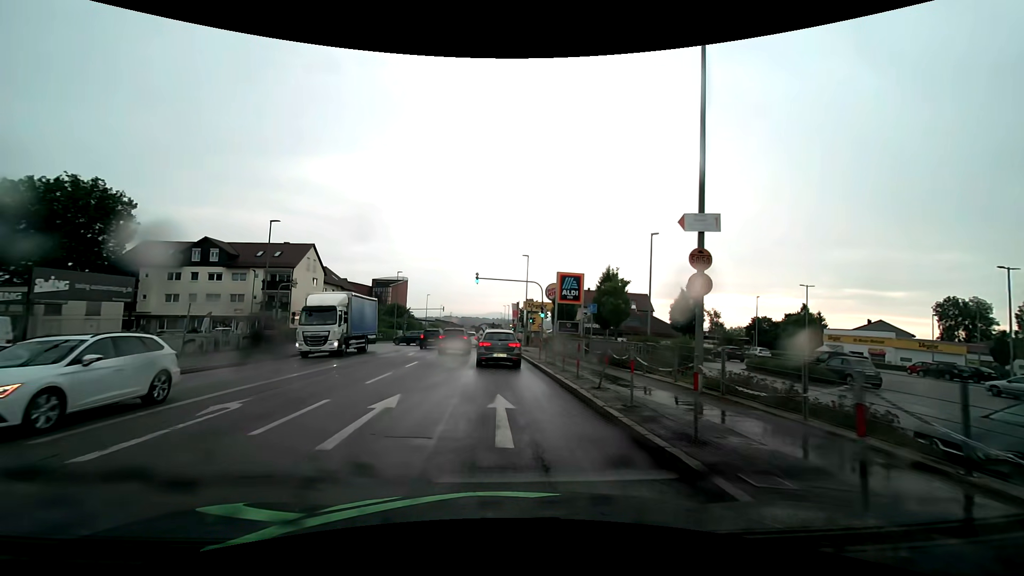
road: tertiary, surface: asphalt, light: Day
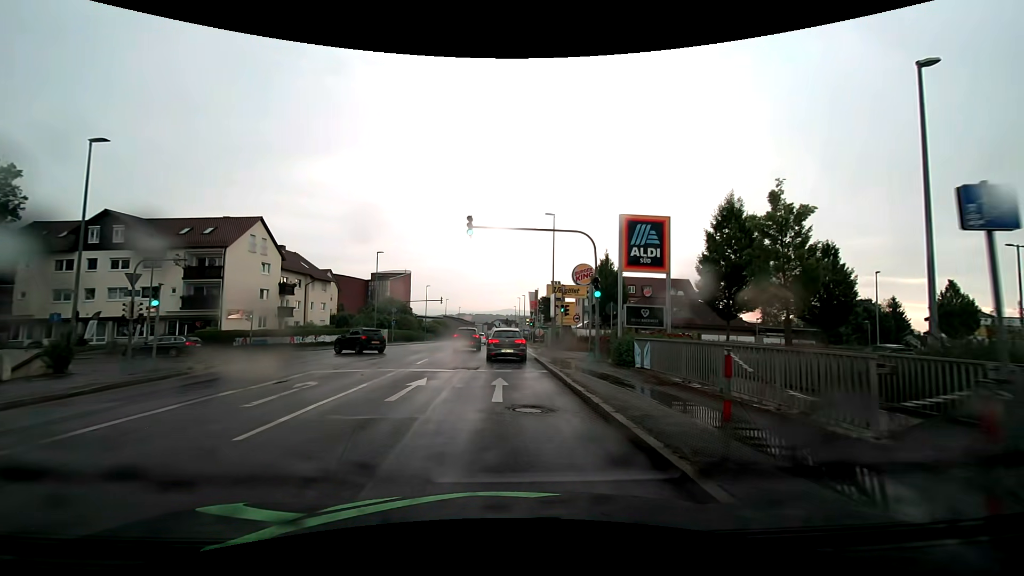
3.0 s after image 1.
(-0.4, +18.8) m; -2°
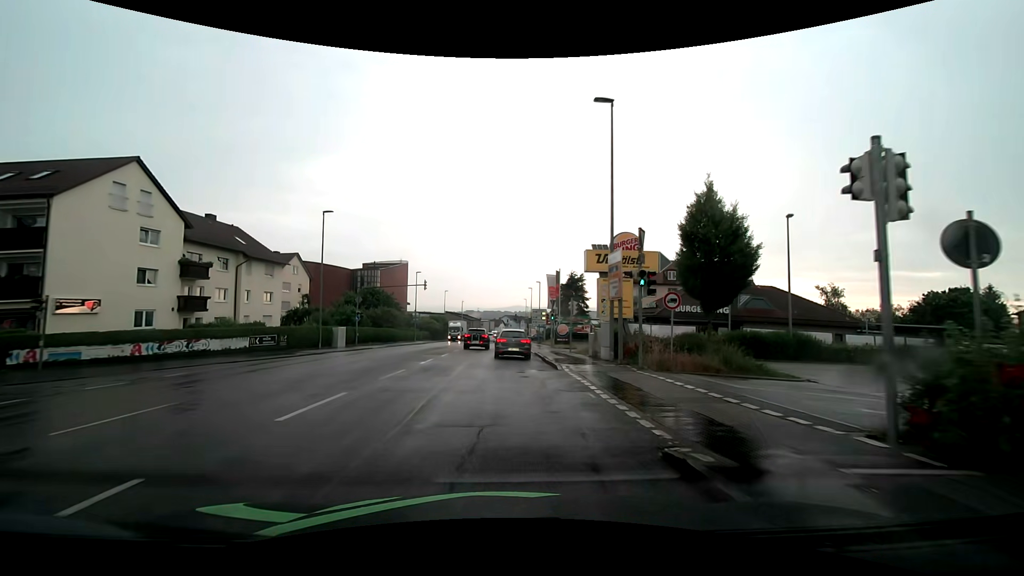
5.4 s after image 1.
(-0.3, +19.0) m; 0°
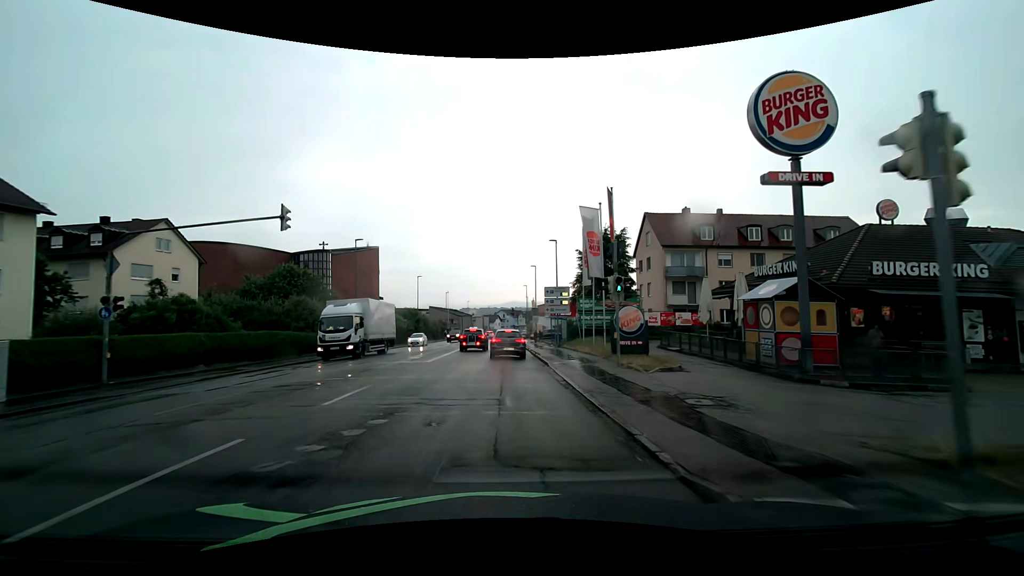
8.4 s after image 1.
(-0.2, +27.9) m; -1°
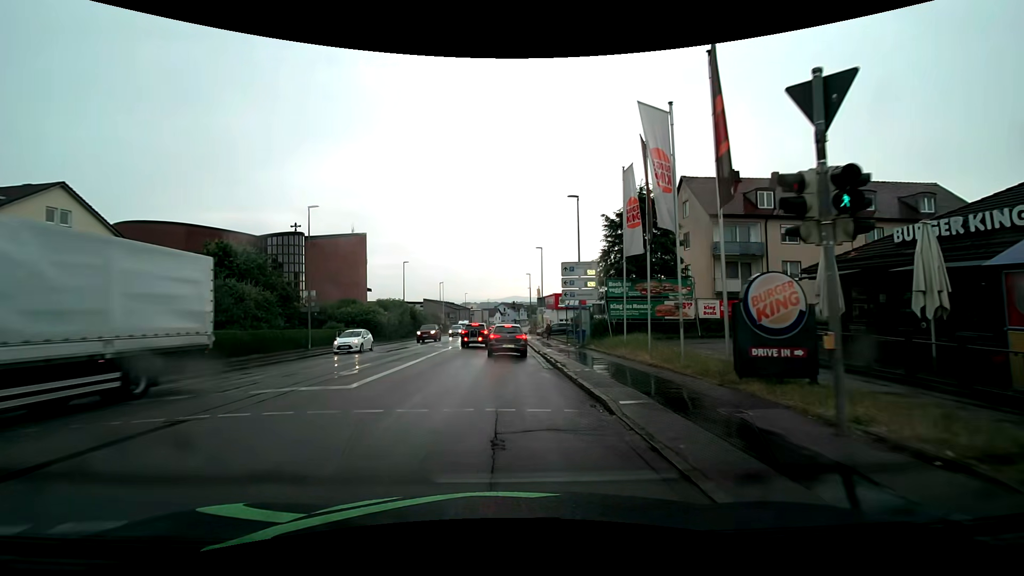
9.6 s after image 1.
(0.0, +11.1) m; +1°
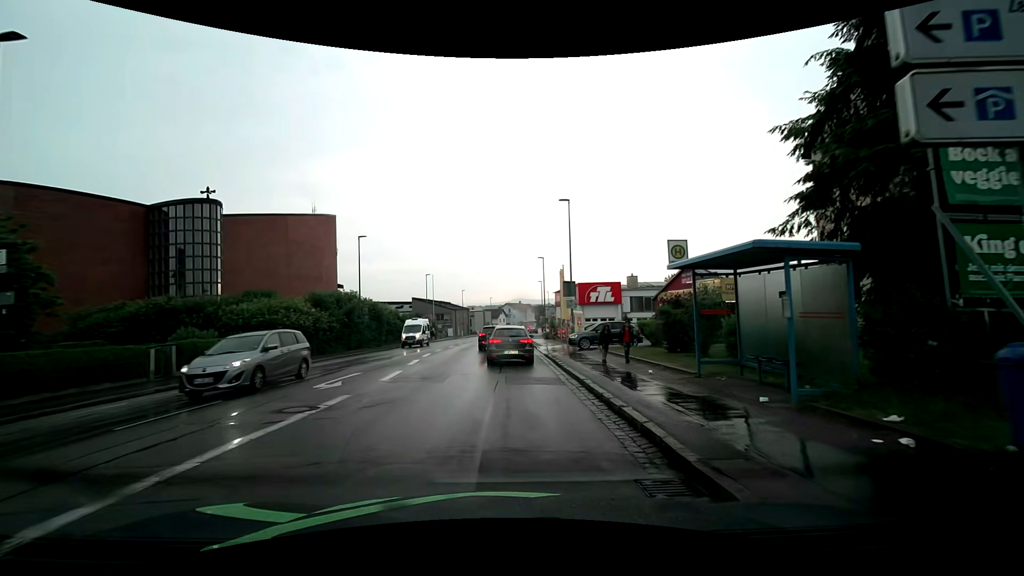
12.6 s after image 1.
(-0.2, +22.3) m; -2°
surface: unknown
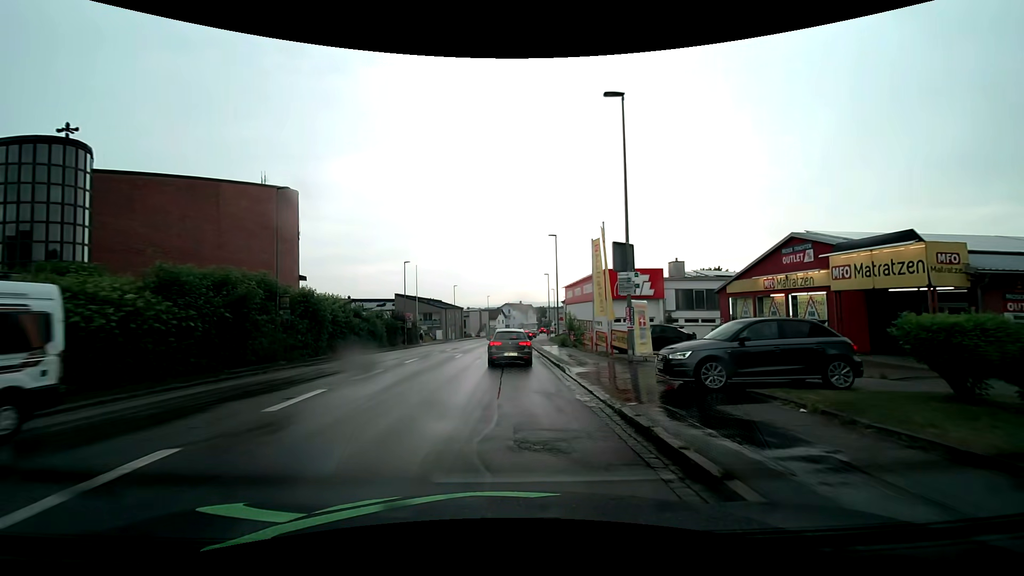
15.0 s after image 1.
(+0.2, +16.6) m; 0°
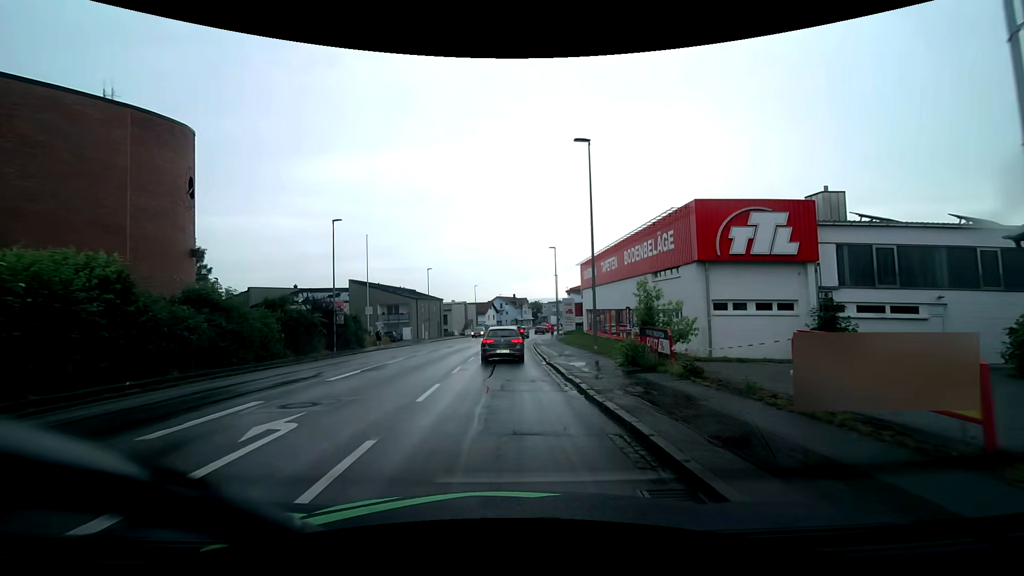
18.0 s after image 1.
(+0.3, +23.0) m; +1°
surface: asphalt
(0, +10) (0, +20) (0, +30) (0, +40) (+1, +50) (+1, +60) (+2, +70) (+4, +80) (+5, +90) (+7, +100) m
